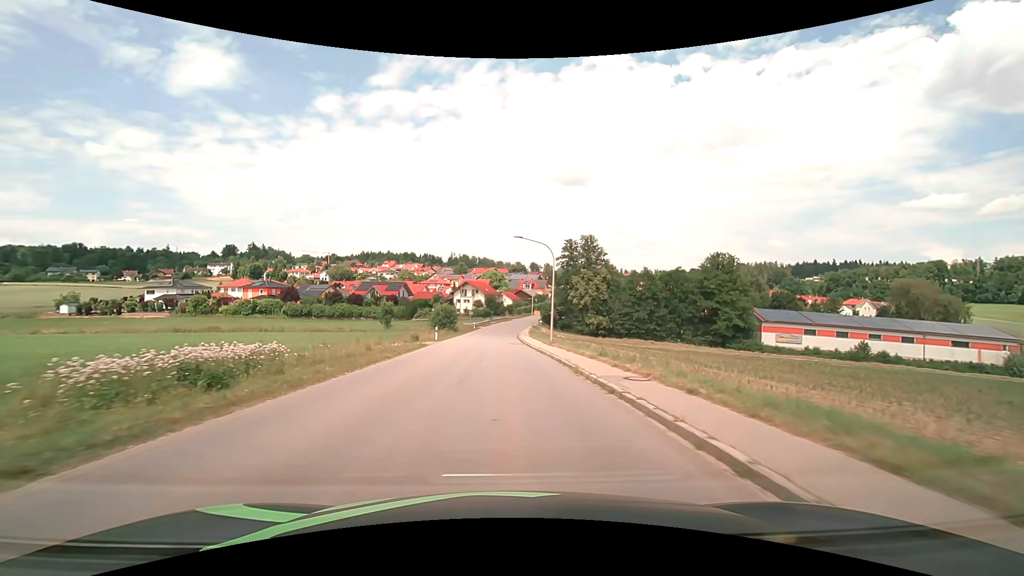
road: tertiary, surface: asphalt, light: Day
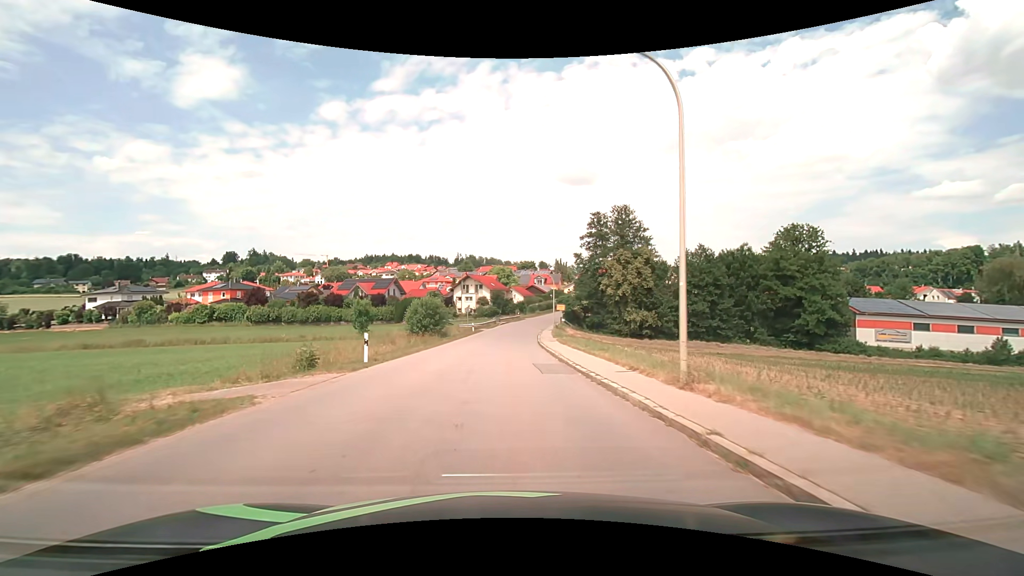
(-0.3, +23.7) m; -1°
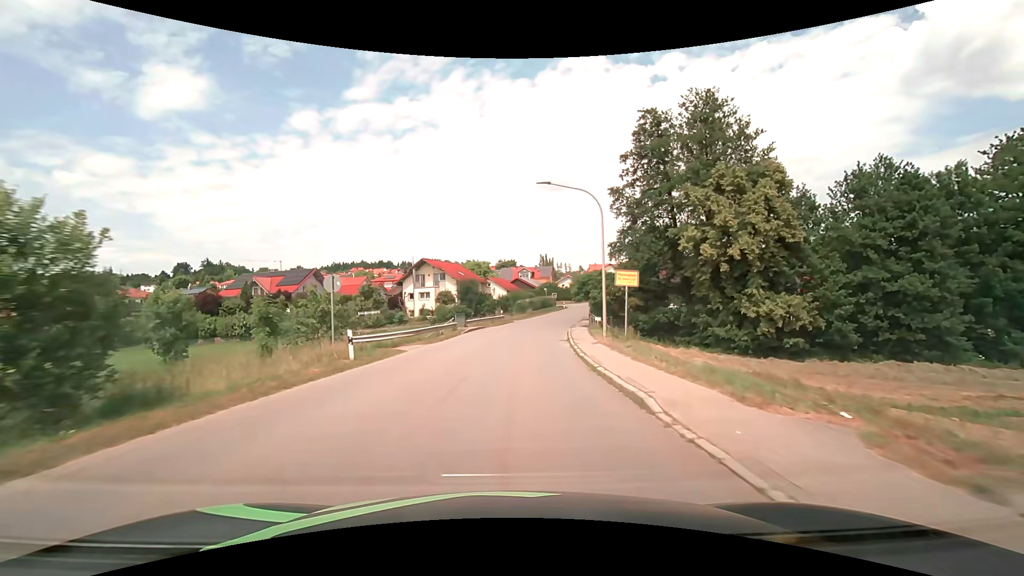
(+0.3, +39.5) m; +2°
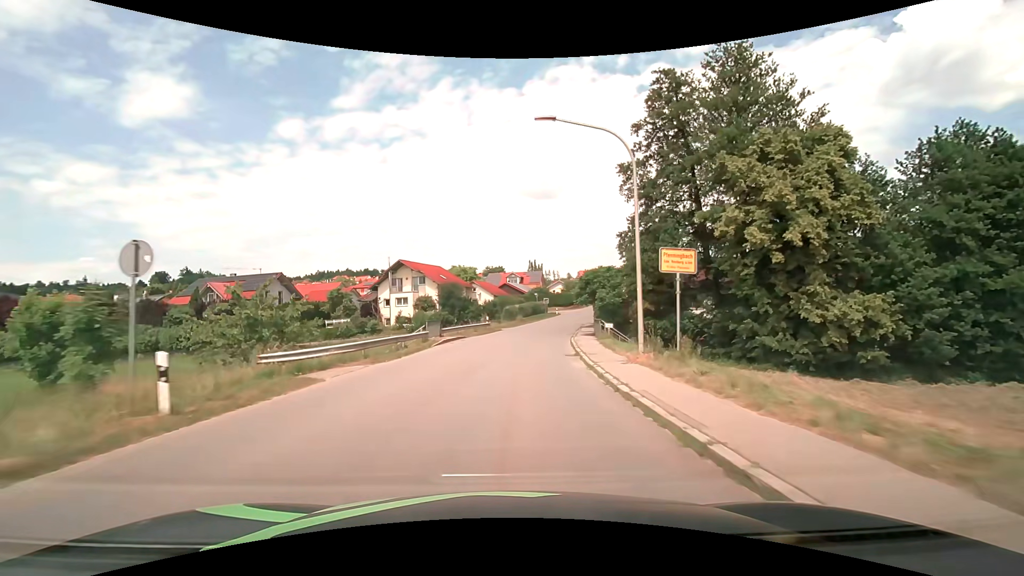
(+0.1, +7.9) m; +1°
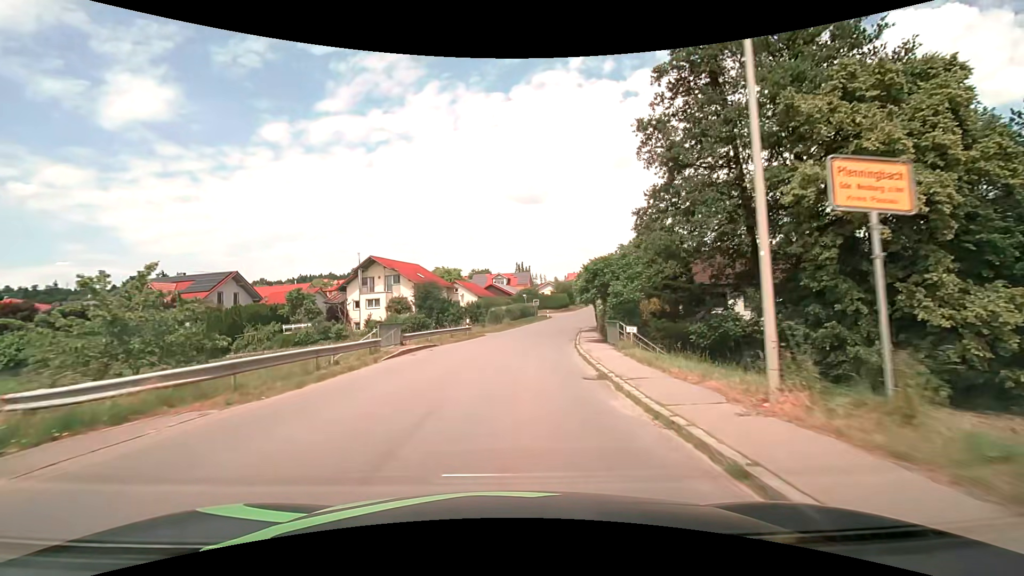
(+0.1, +7.8) m; +1°
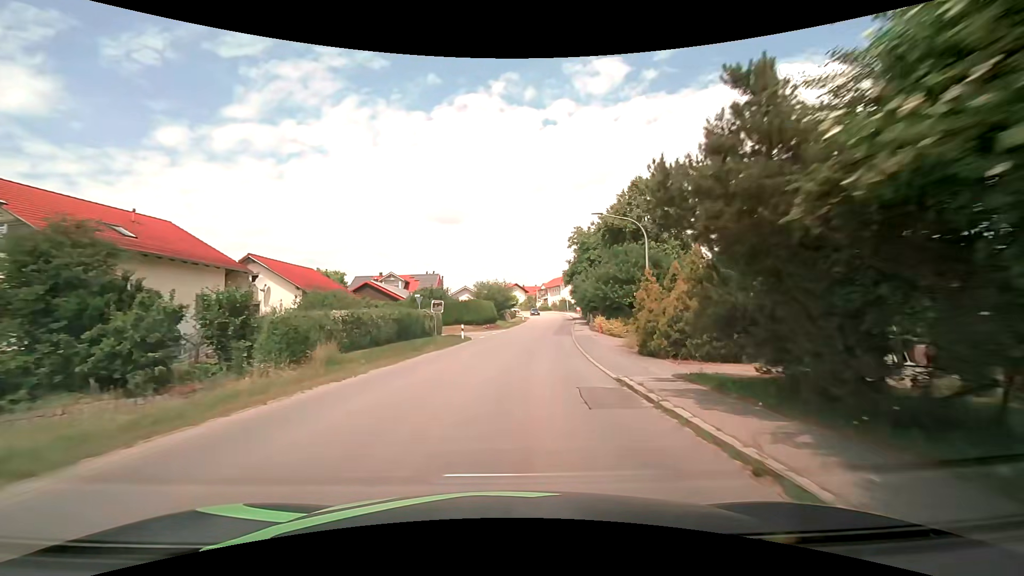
(+3.0, +38.7) m; +9°
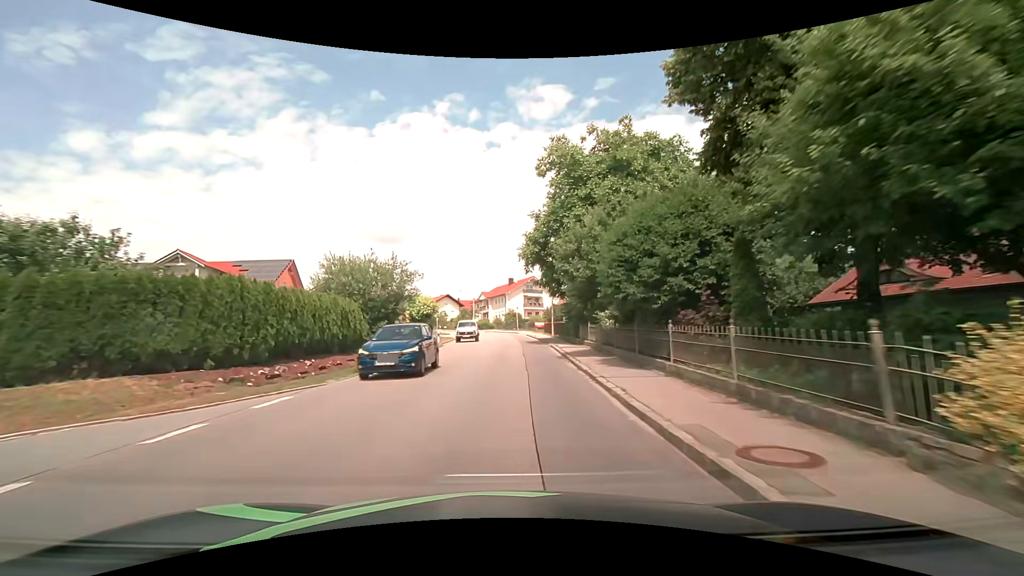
(+3.3, +38.1) m; +7°
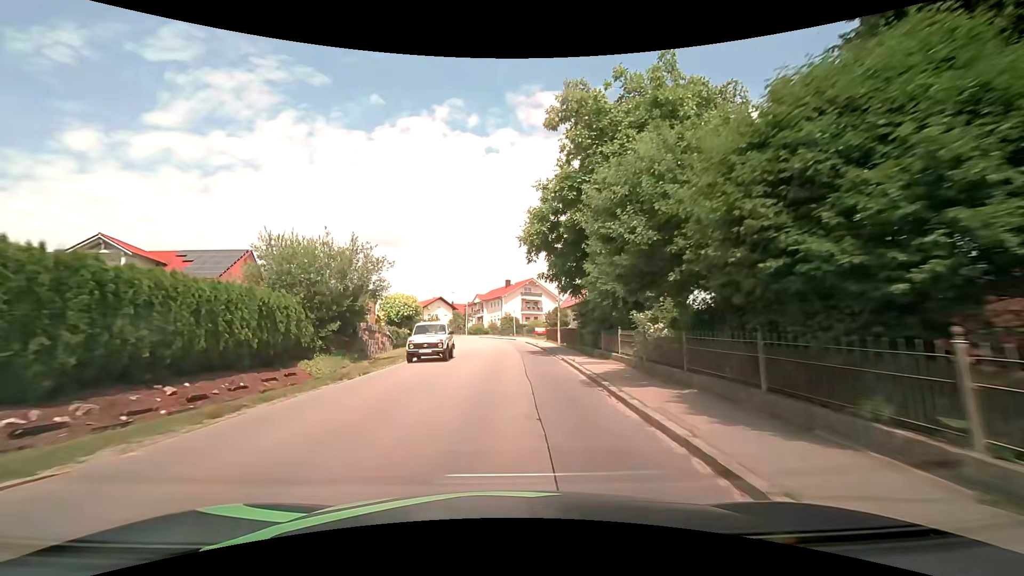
(0.0, +7.6) m; 0°
(0, +10) (0, +20) (0, +30) (0, +40) (0, +50) (-2, +60) (-4, +70) (-7, +79) (-11, +88) (-15, +97) m
